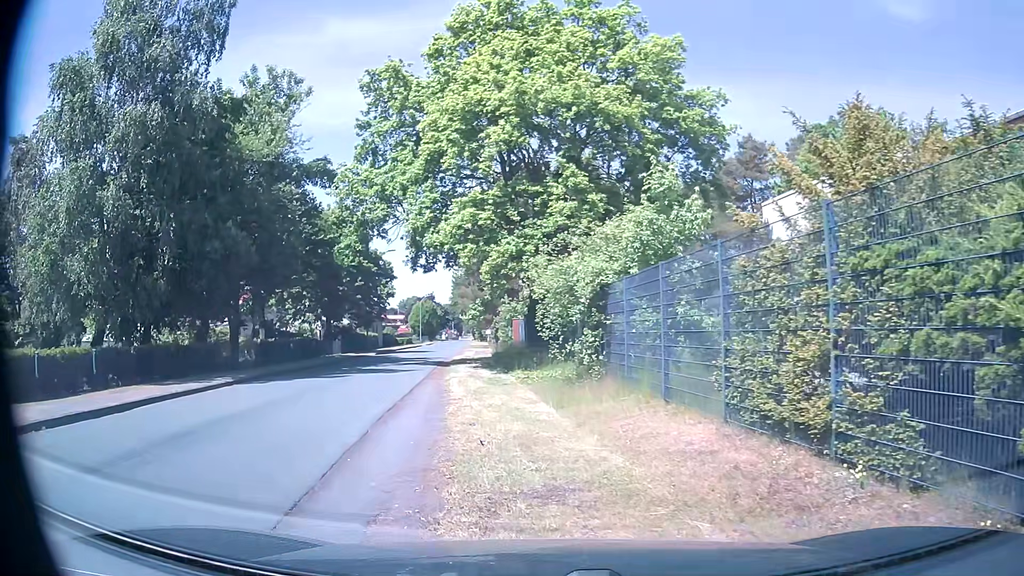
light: Day
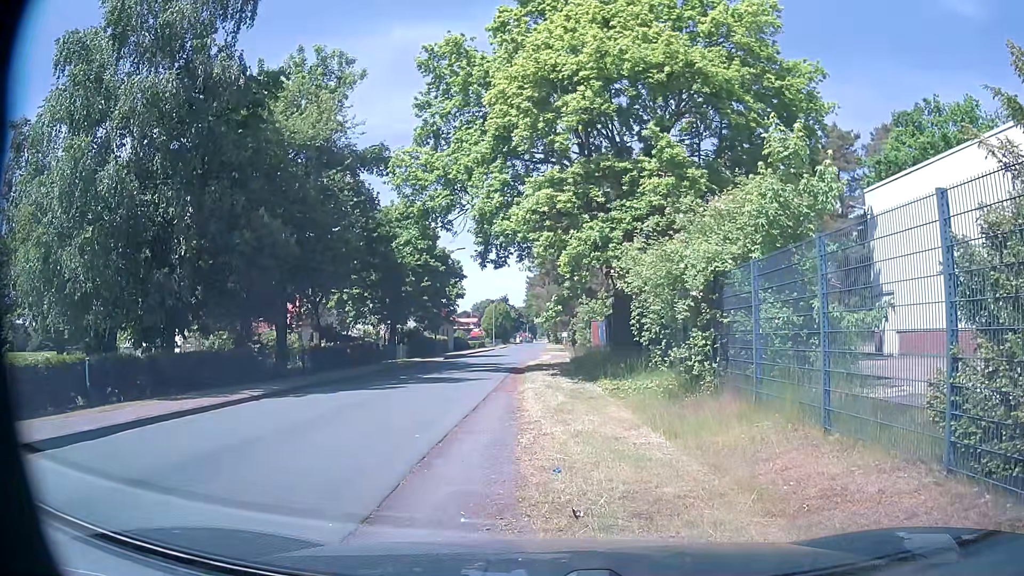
(-0.1, +2.9) m; -6°
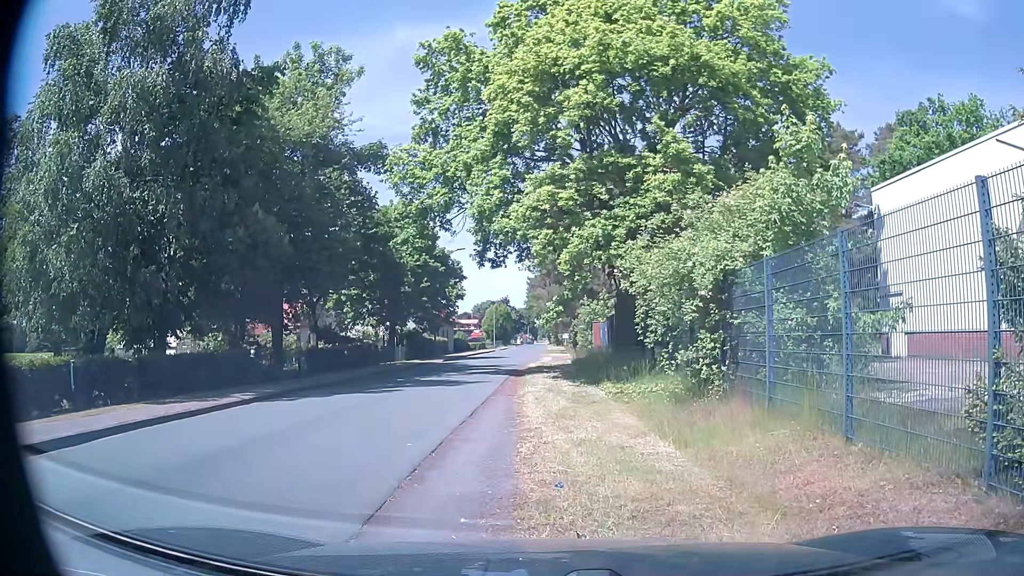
(0.0, +0.5) m; 0°
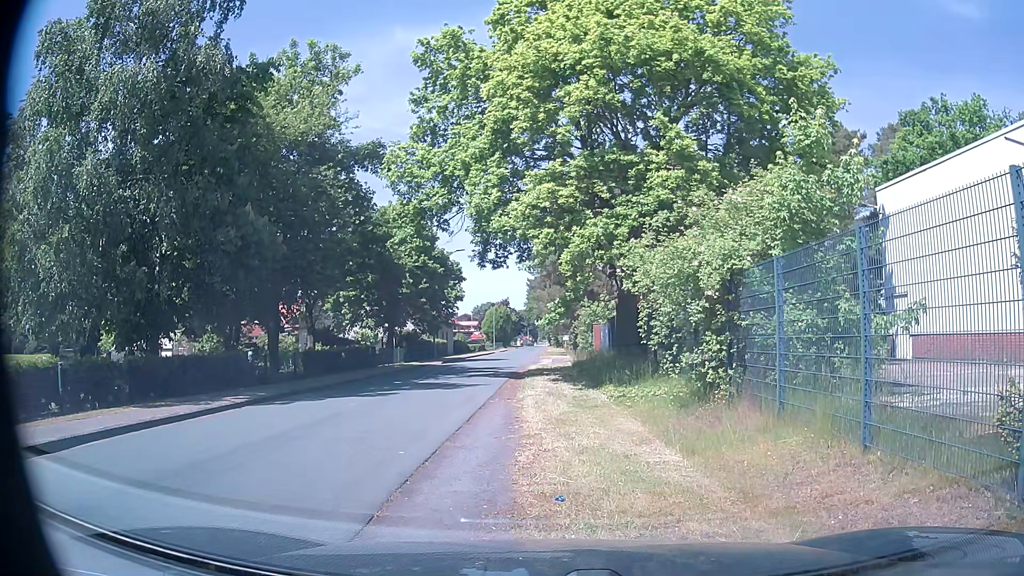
(0.0, +0.5) m; 0°
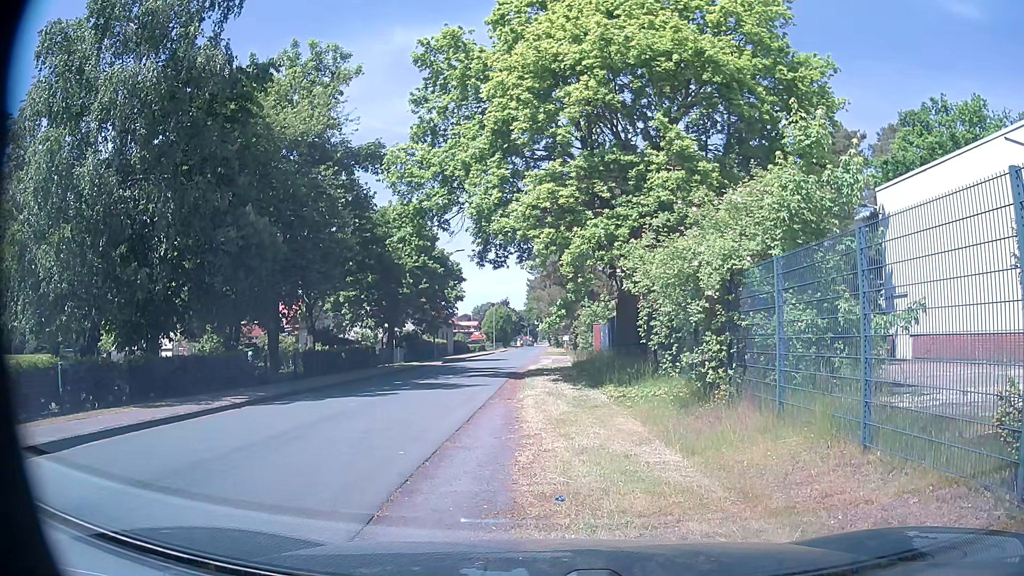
(0.0, 0.0) m; 0°
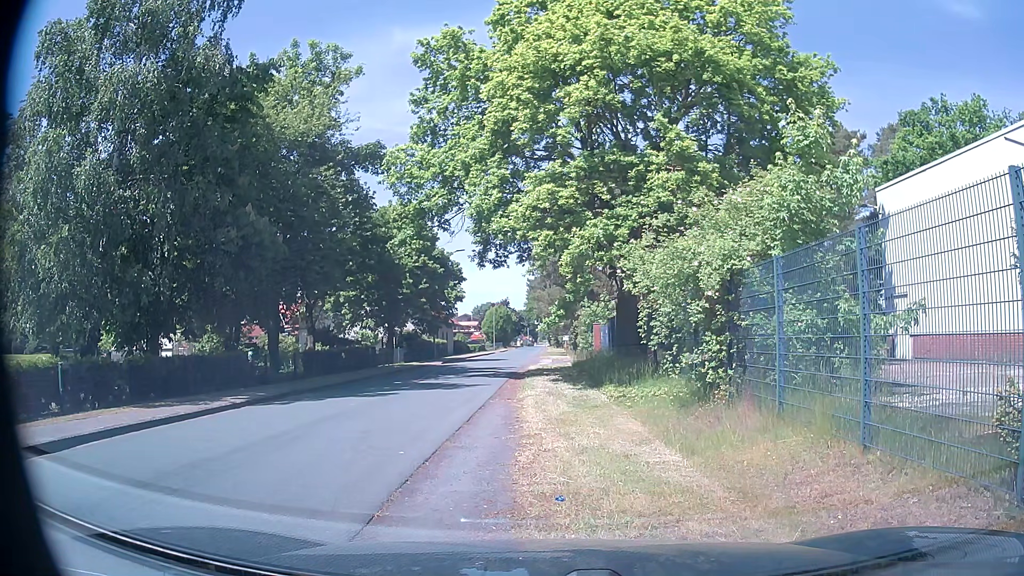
(0.0, 0.0) m; 0°
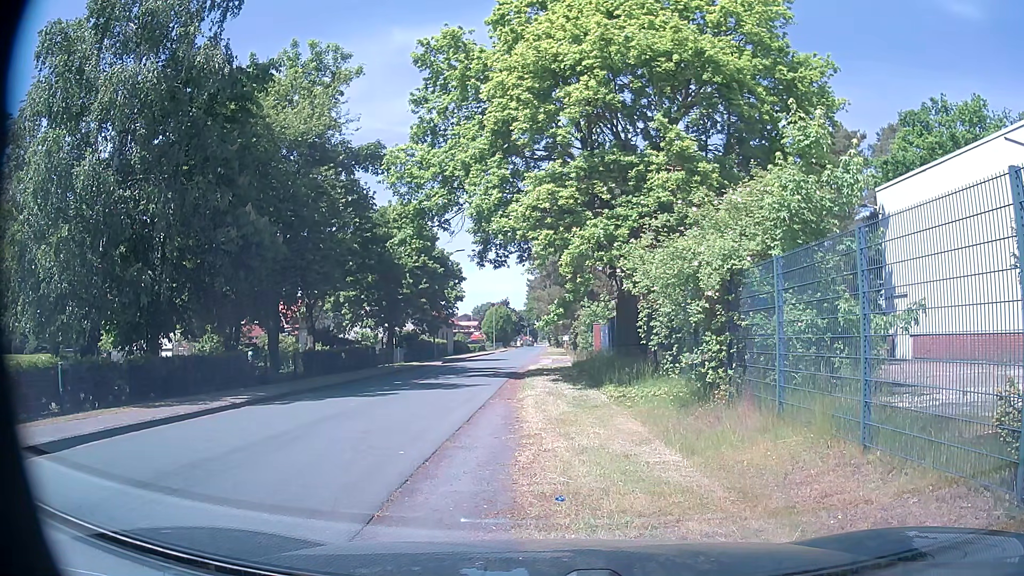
(0.0, 0.0) m; 0°
